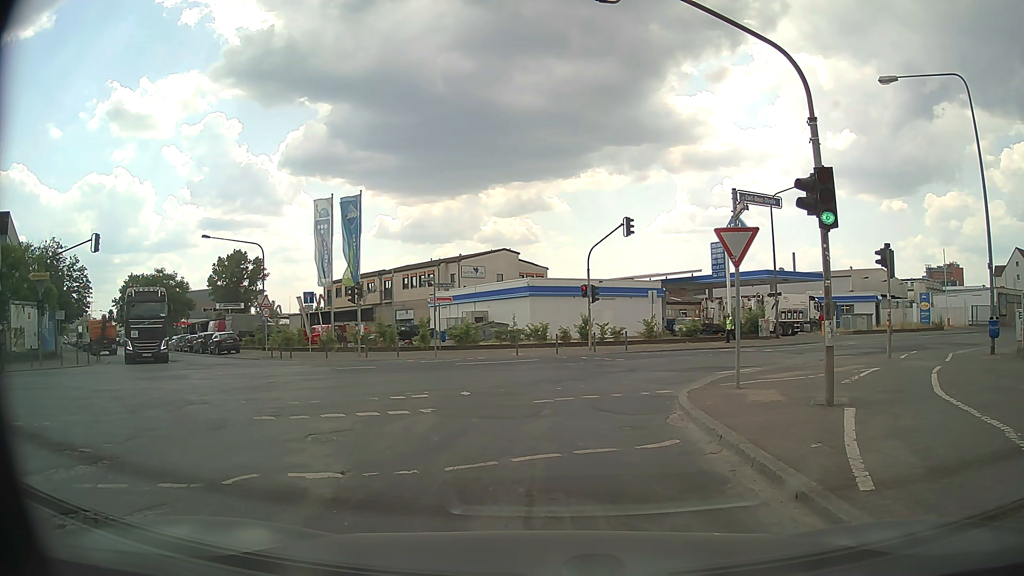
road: secondary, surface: asphalt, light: Day
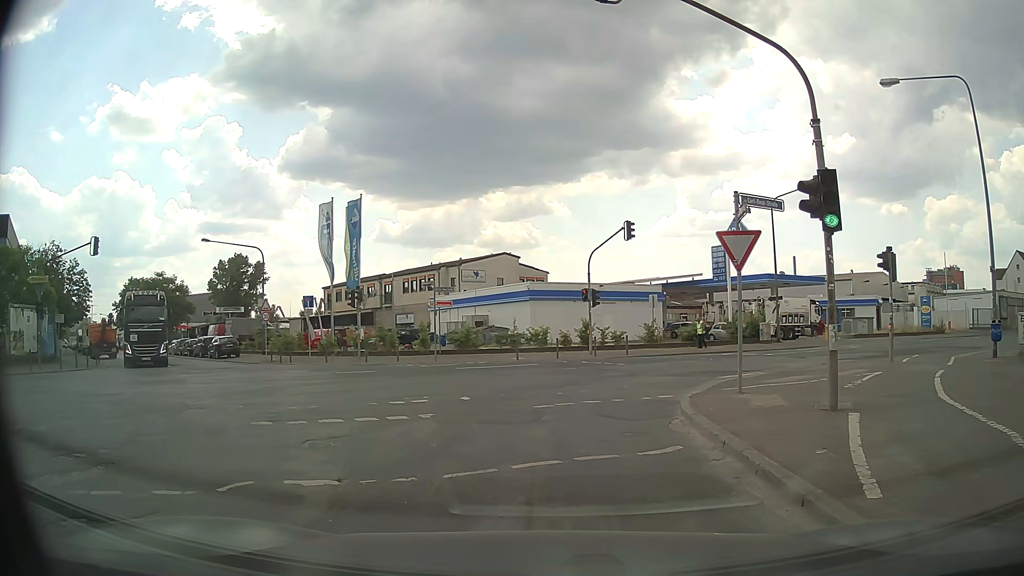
(0.0, +0.1) m; 0°
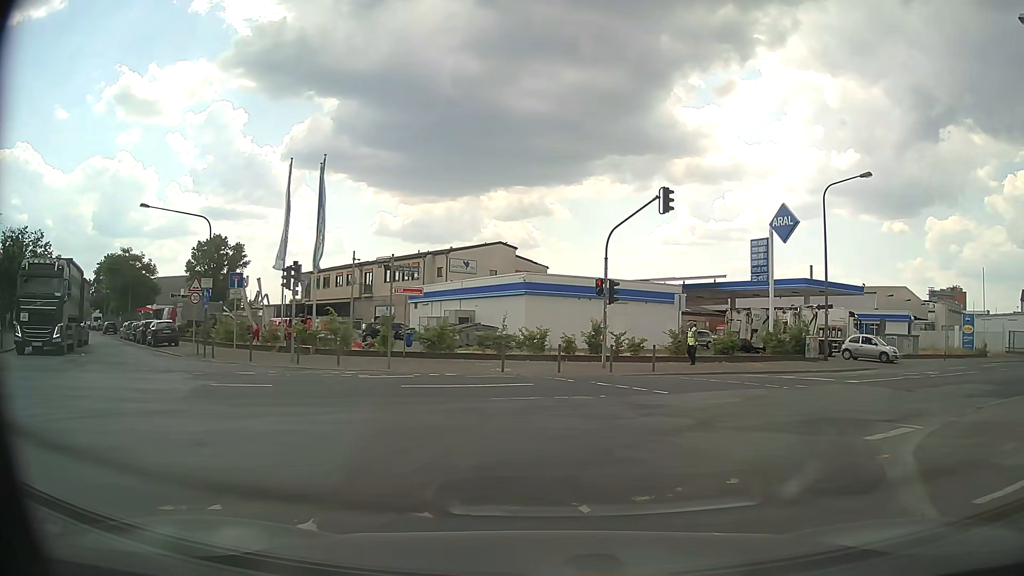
(+0.2, +9.0) m; +2°
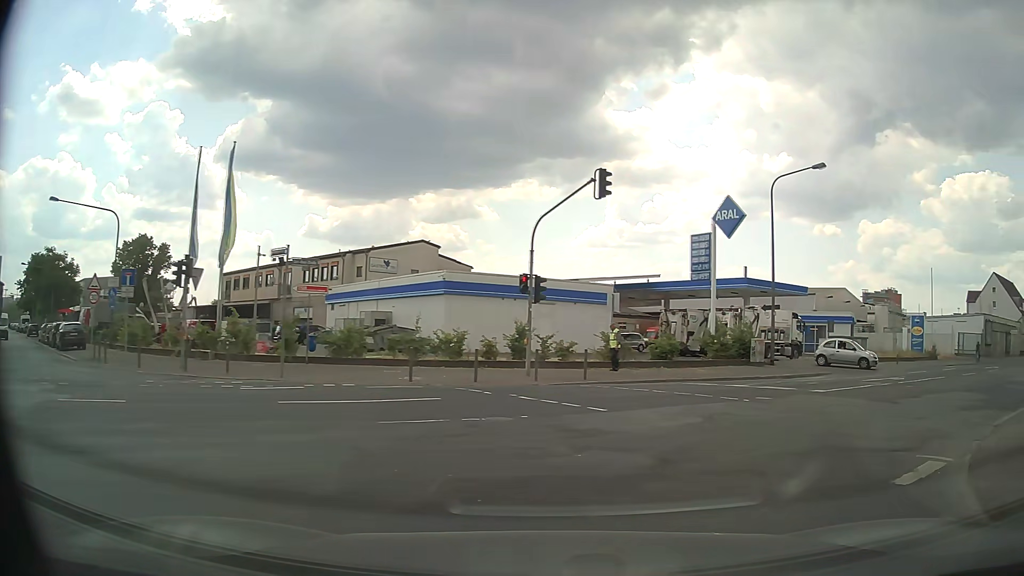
(+0.1, +3.0) m; +5°
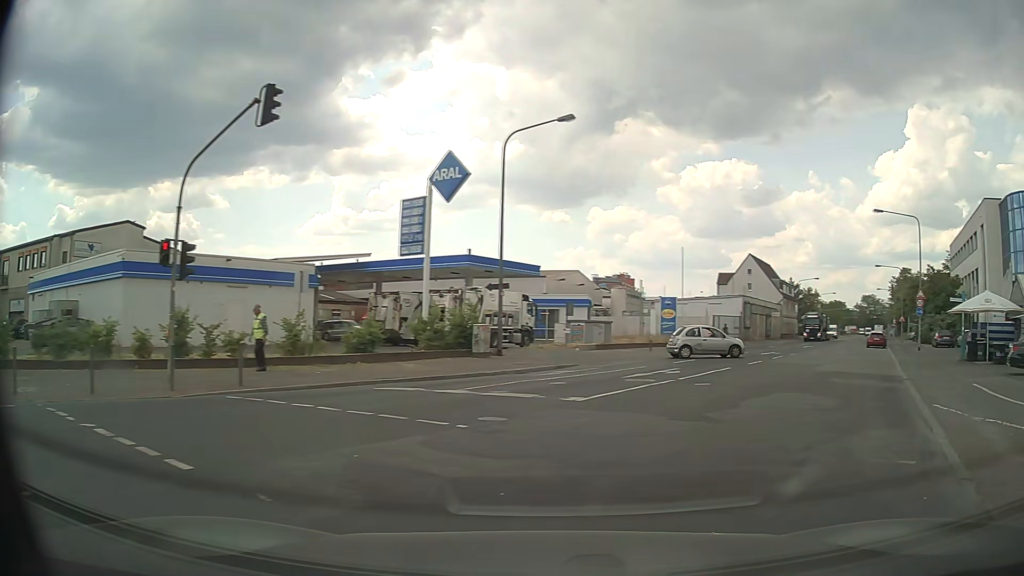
(+1.3, +5.9) m; +23°
